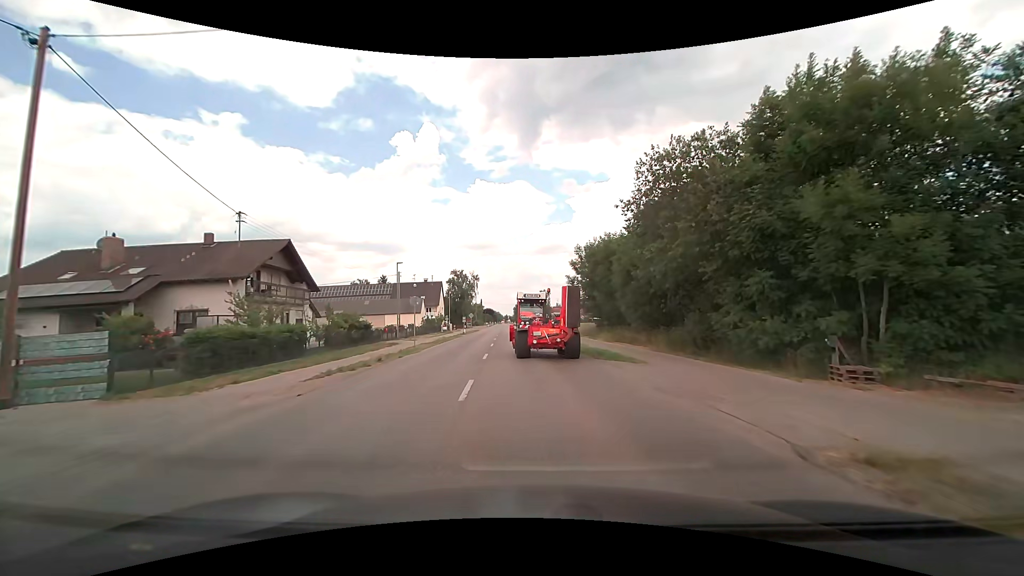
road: tertiary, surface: asphalt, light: Day
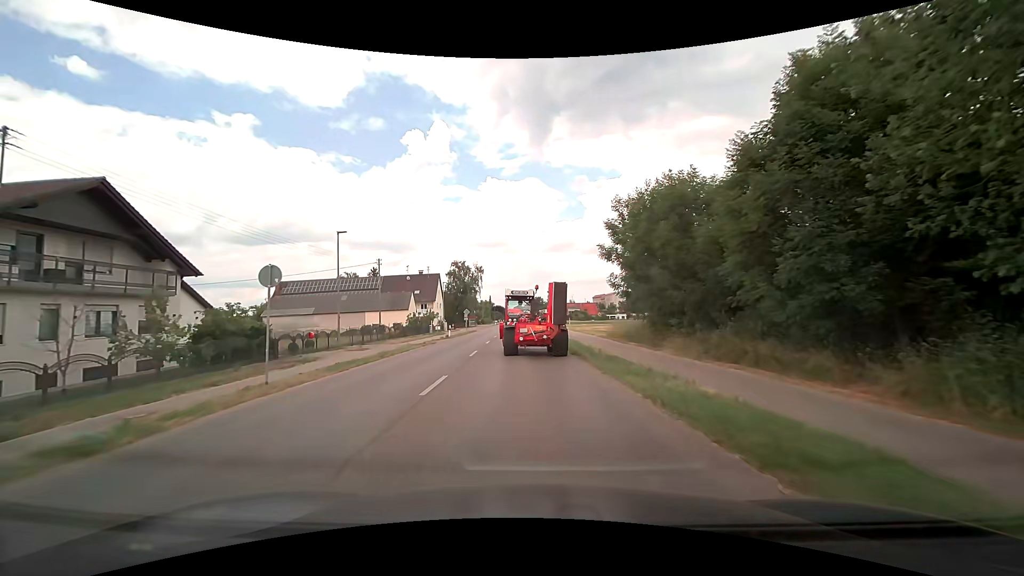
(-0.1, +17.4) m; -2°
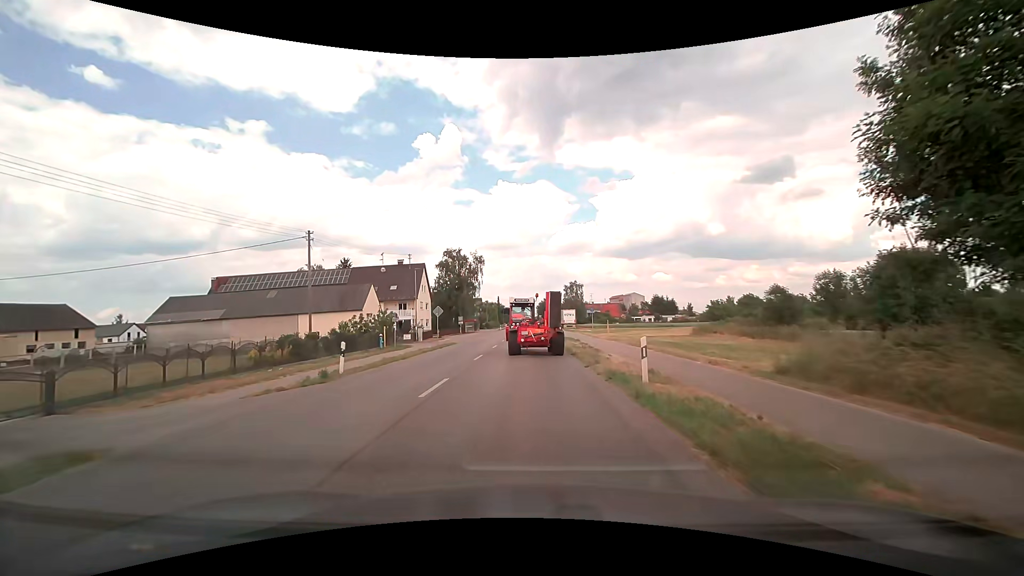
(-0.6, +26.7) m; -1°
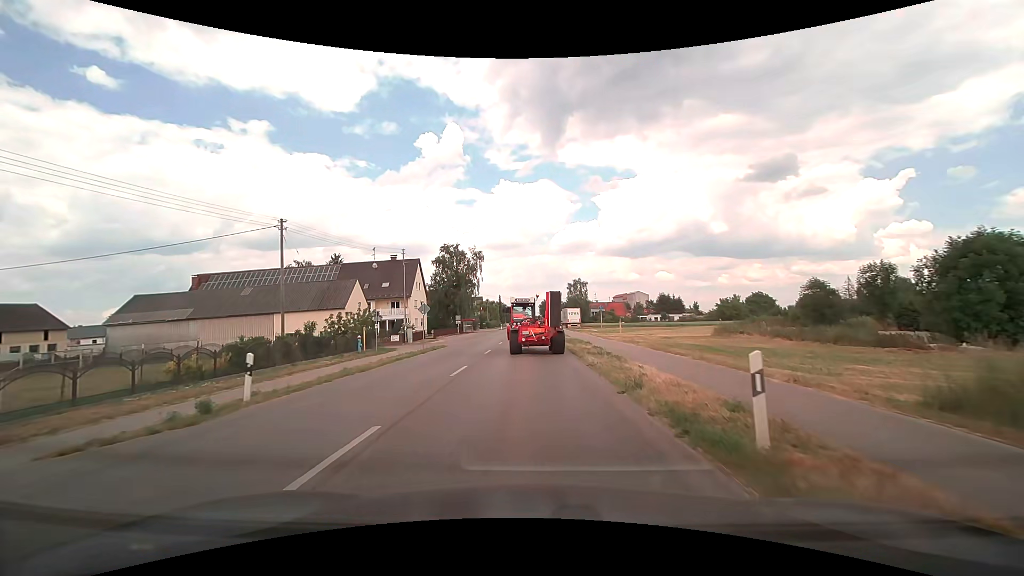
(0.0, +5.5) m; 0°
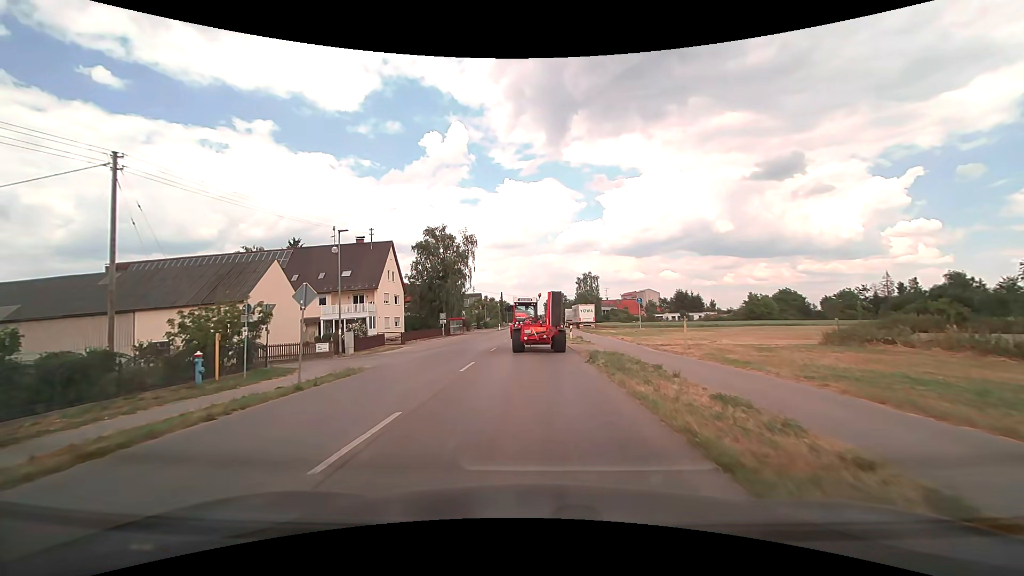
(-0.1, +17.1) m; 0°
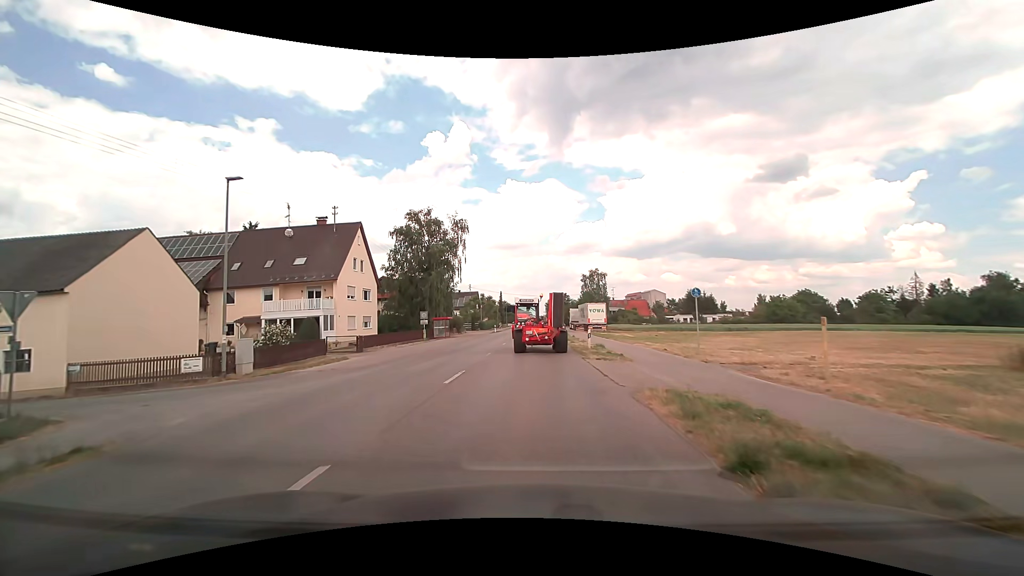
(-0.1, +11.8) m; 0°
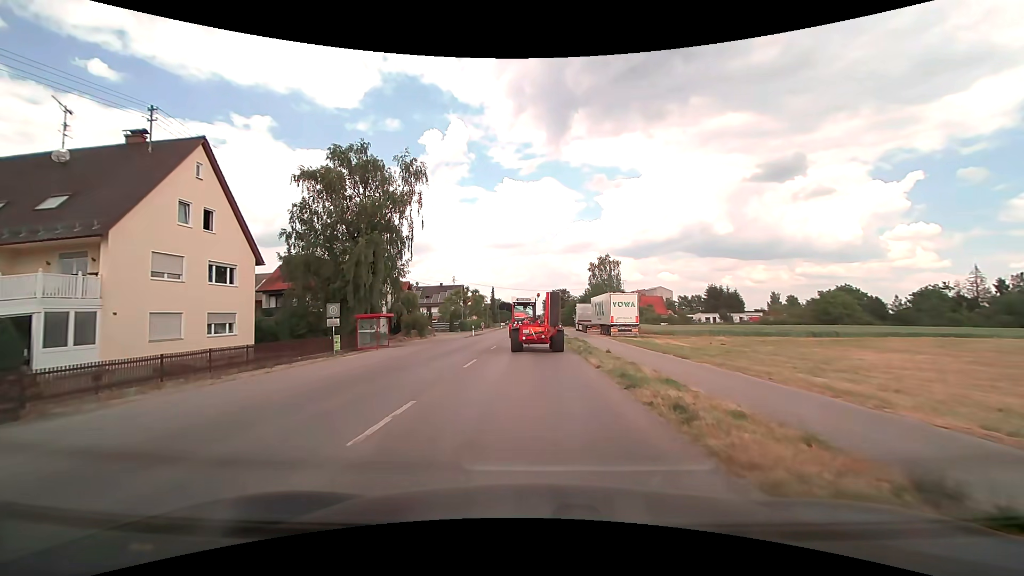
(+0.1, +23.3) m; 0°
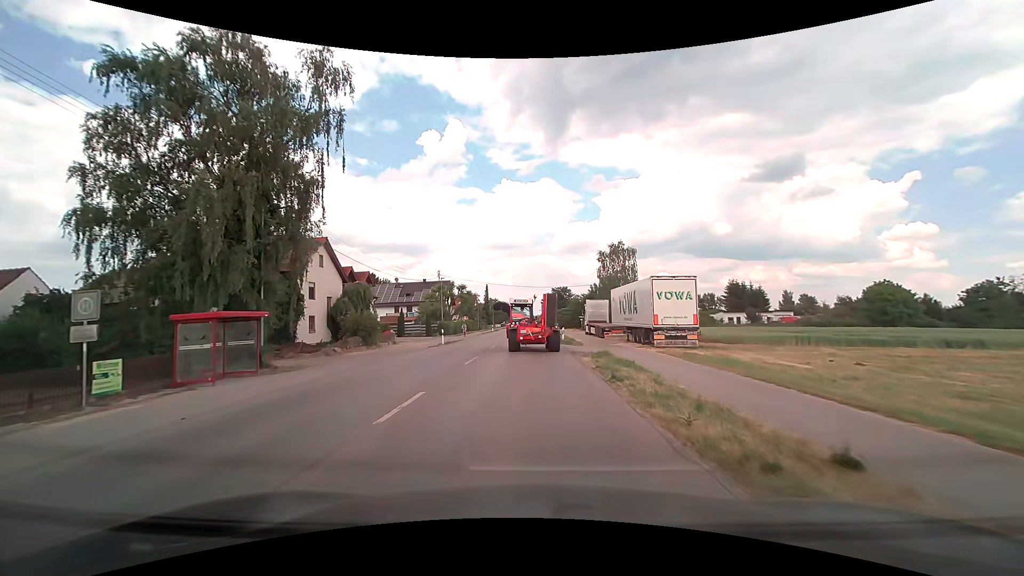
(0.0, +16.7) m; +1°
(0, +10) (0, +20) (0, +30) (0, +40) (-1, +50) (-1, +60) (-1, +70) (-1, +80) (-1, +90) (-1, +100) m
